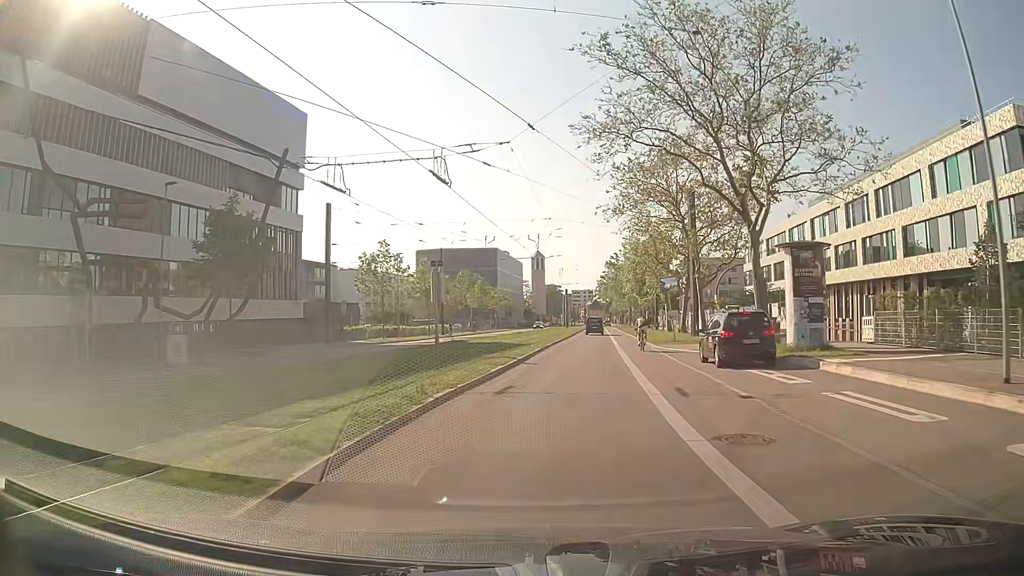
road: secondary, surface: asphalt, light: Day
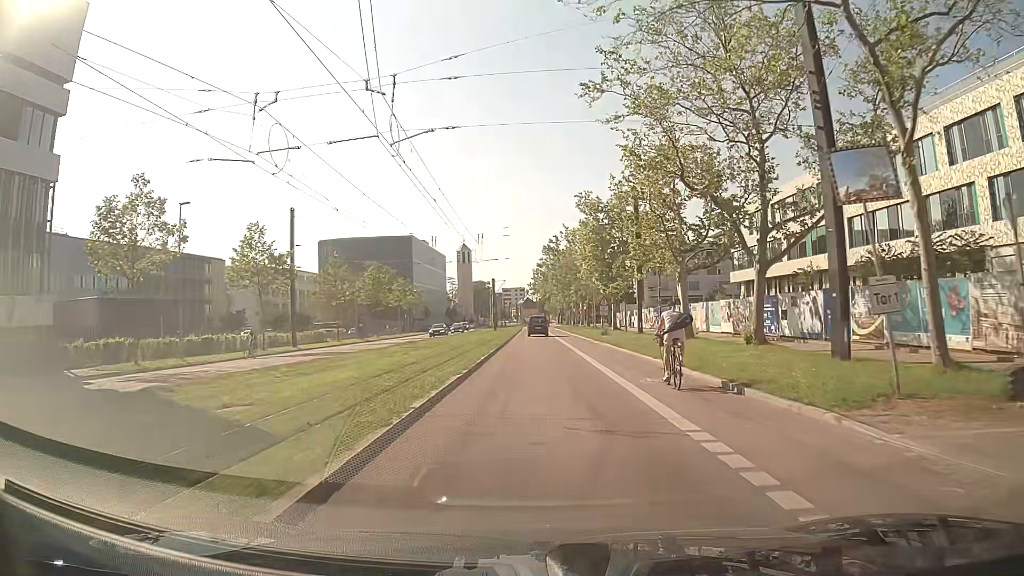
(+1.9, +30.8) m; +5°
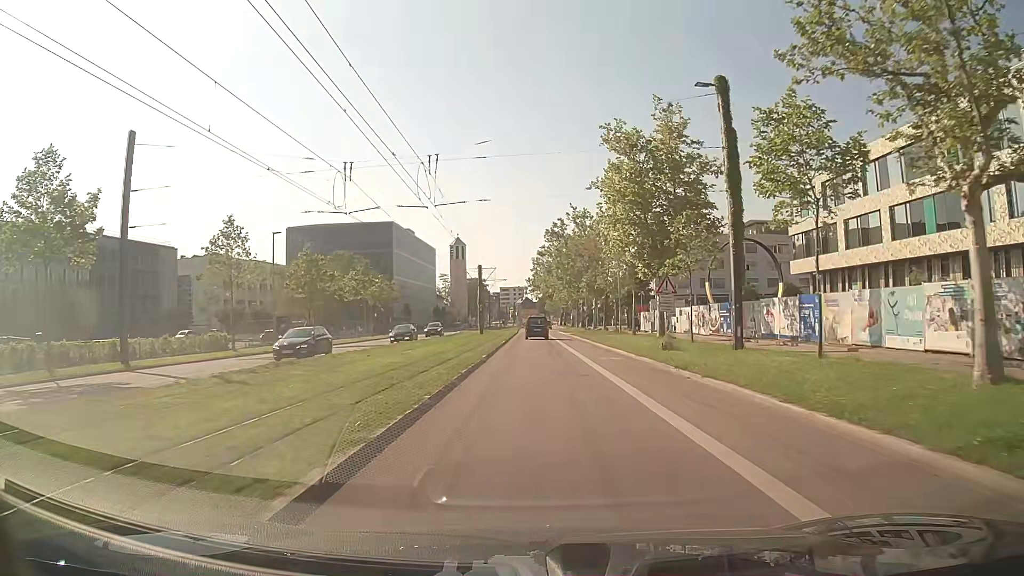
(+0.1, +22.8) m; 0°
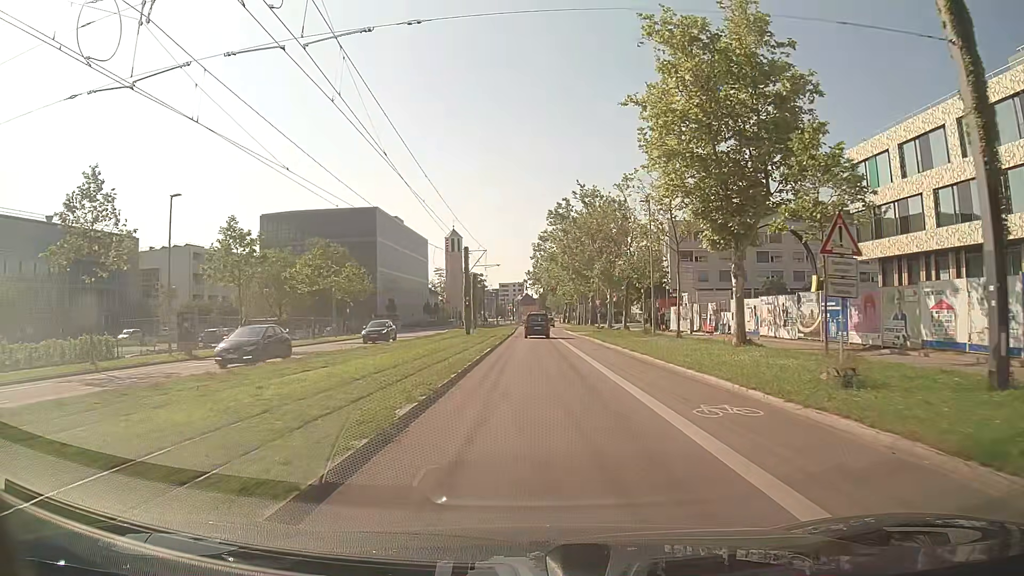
(0.0, +14.9) m; 0°
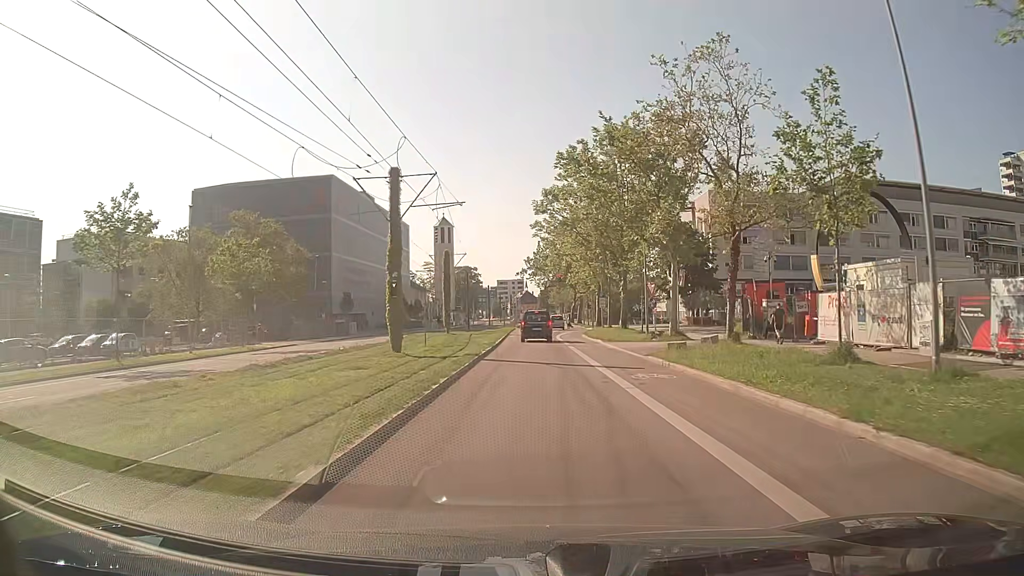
(-0.1, +29.0) m; 0°
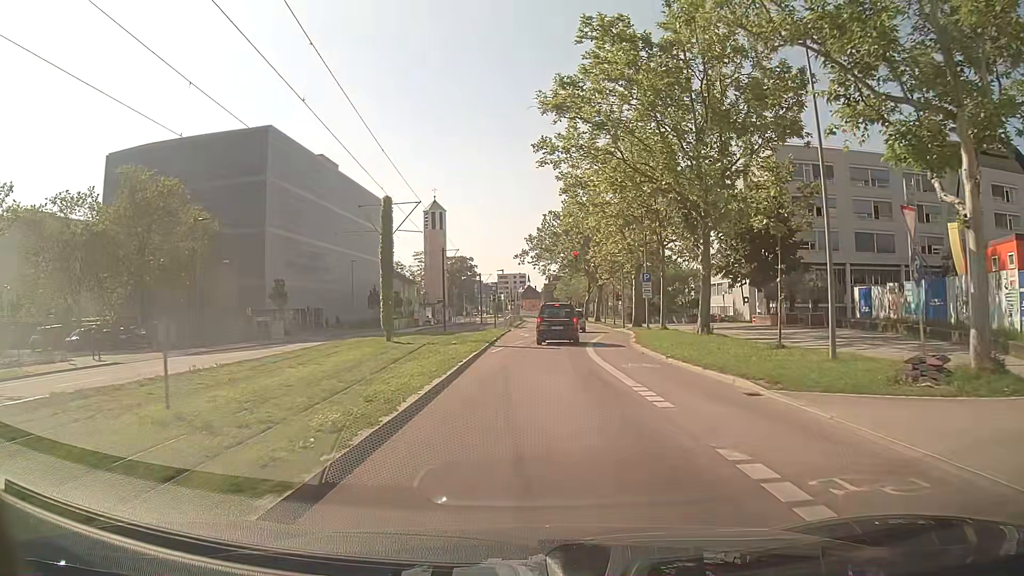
(0.0, +25.2) m; -1°
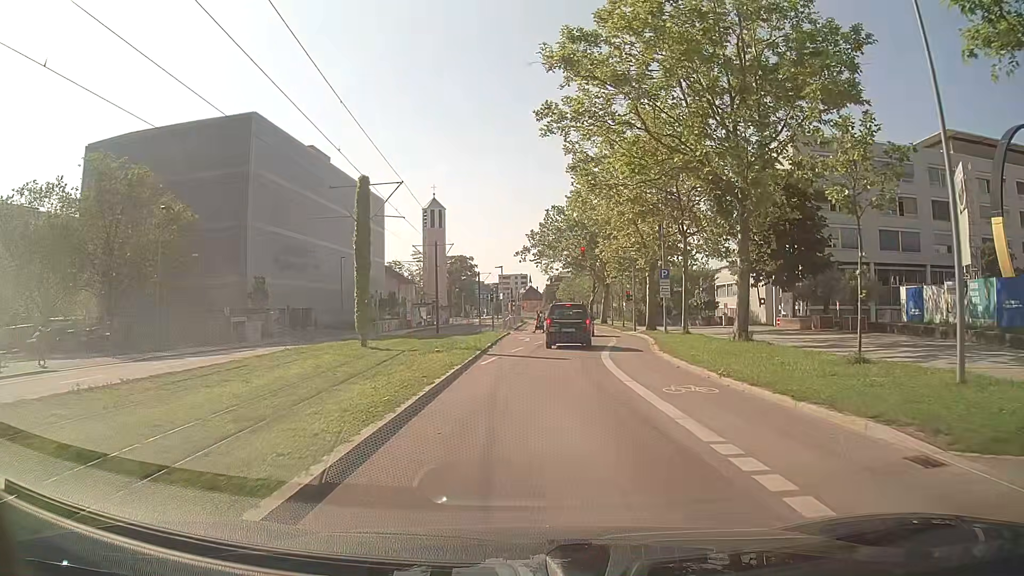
(0.0, +5.2) m; +1°
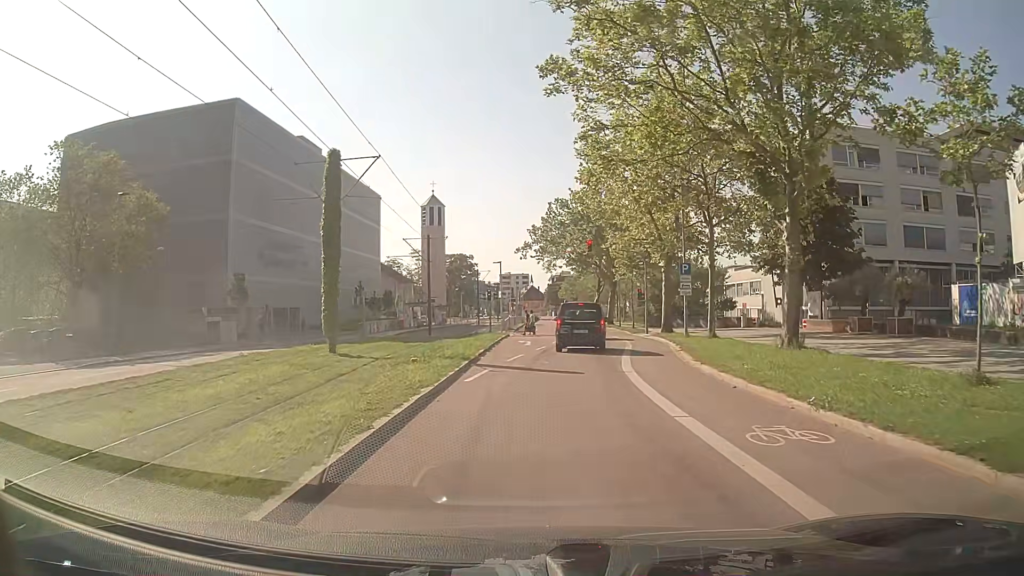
(0.0, +4.7) m; 0°
